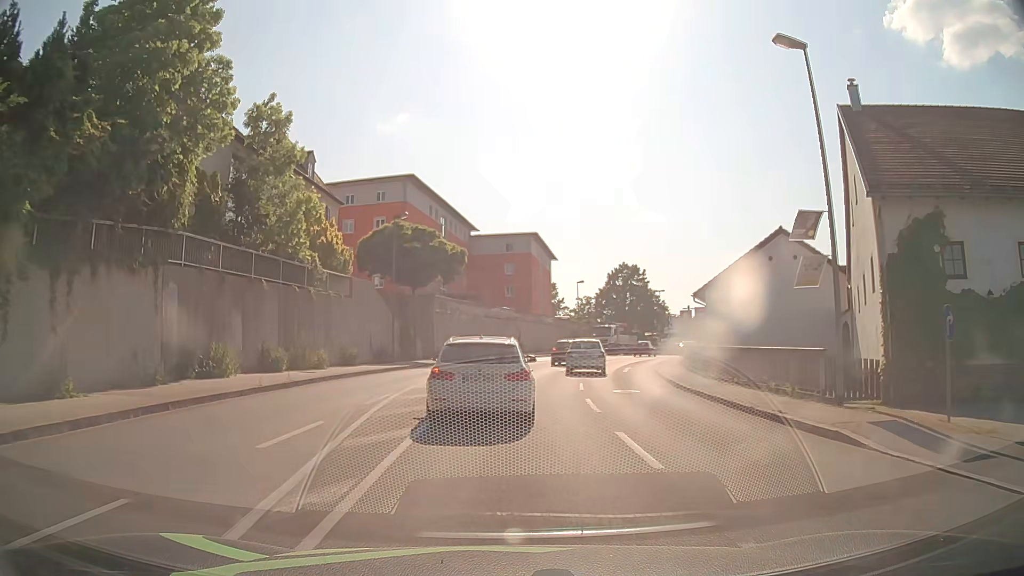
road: tertiary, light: Day
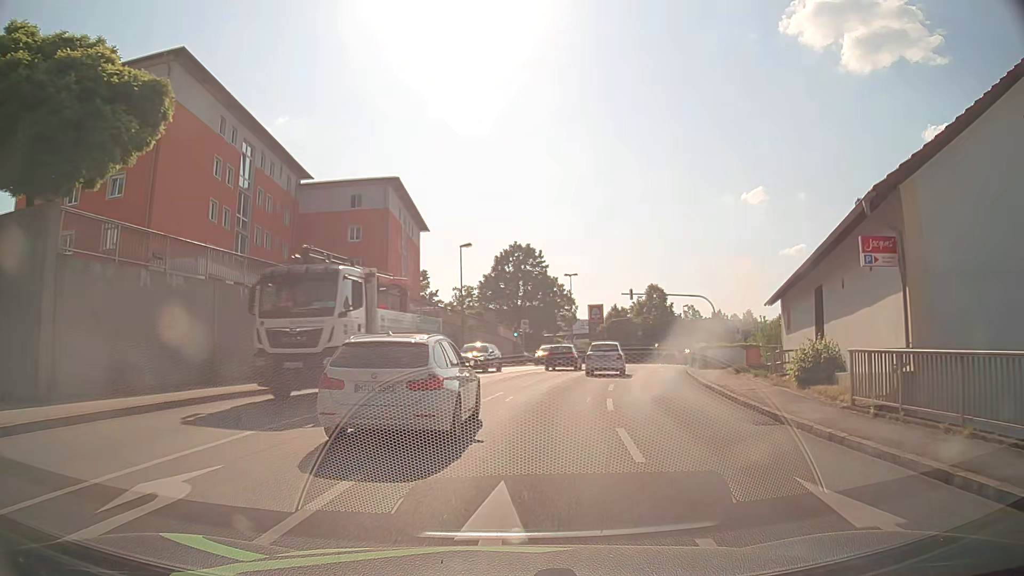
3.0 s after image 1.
(+2.3, +30.0) m; +11°
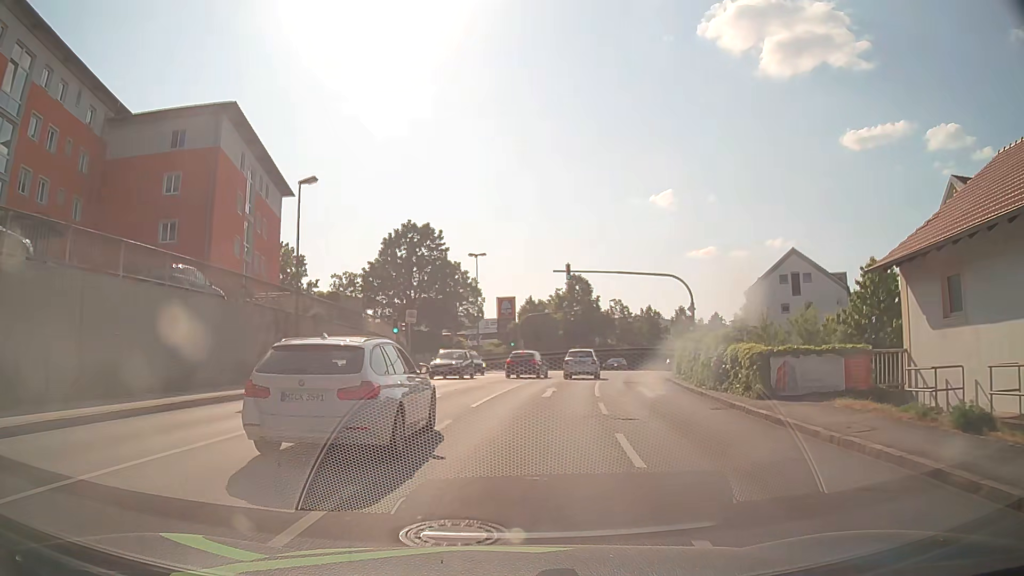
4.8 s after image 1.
(+1.4, +18.1) m; +8°
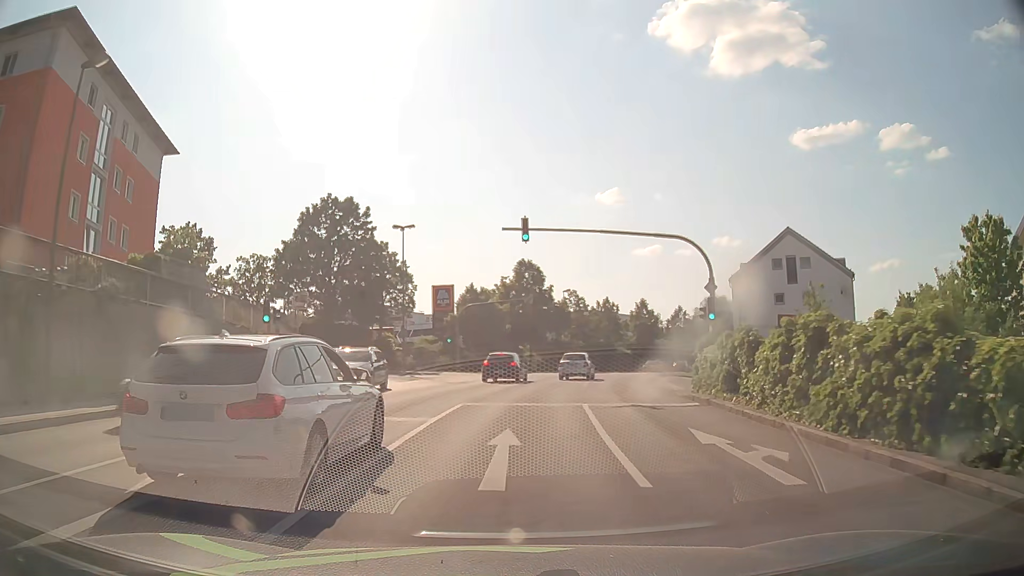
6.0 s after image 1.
(+0.6, +12.8) m; +5°
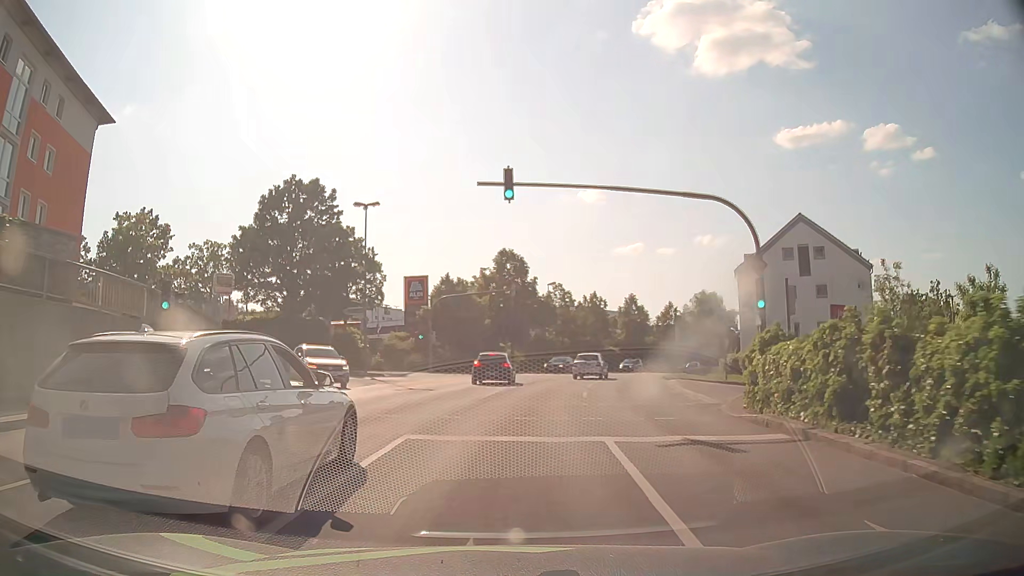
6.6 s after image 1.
(+0.1, +6.7) m; +2°
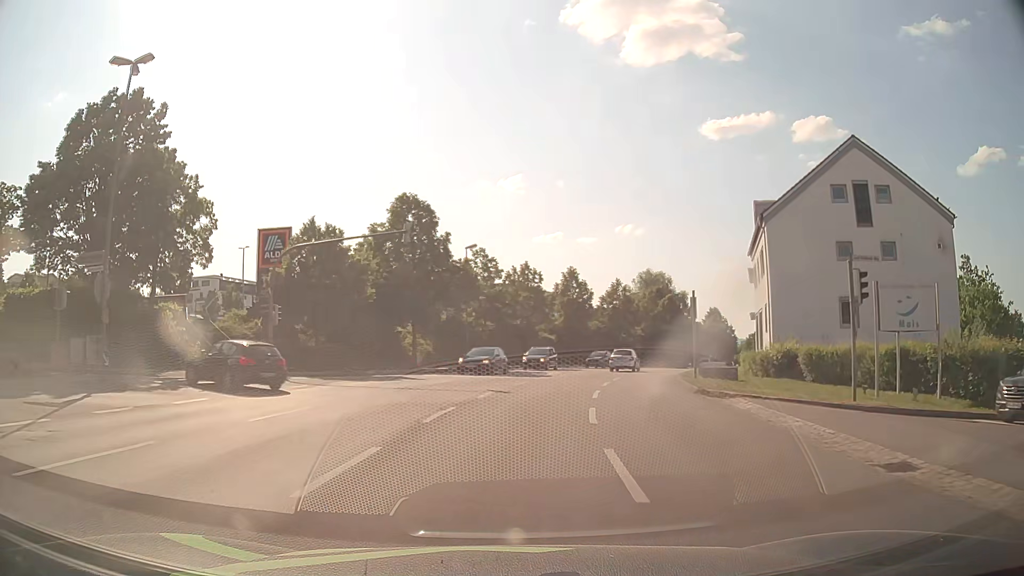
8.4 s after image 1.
(+1.1, +21.1) m; +7°
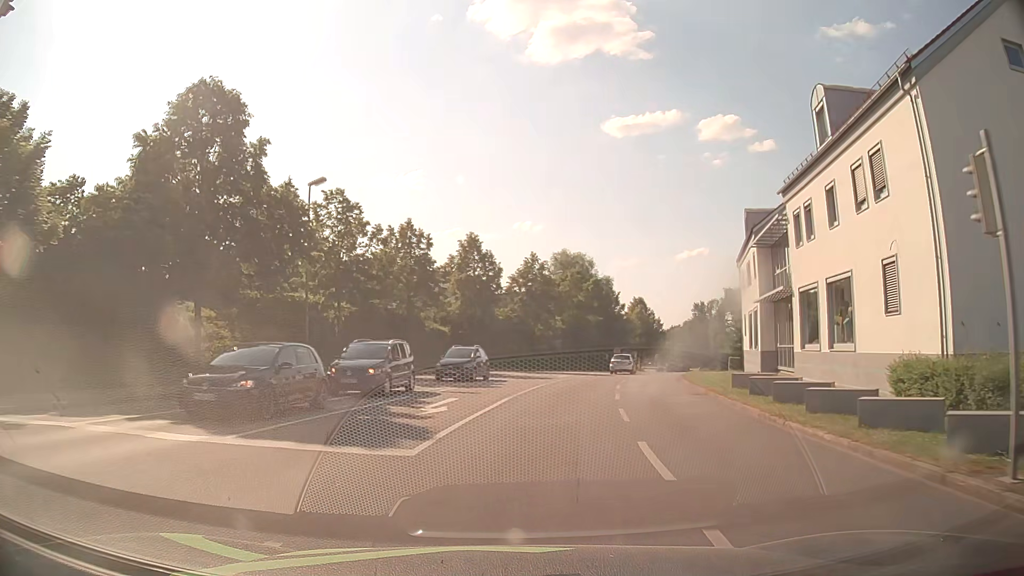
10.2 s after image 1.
(+1.5, +22.0) m; +9°
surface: asphalt
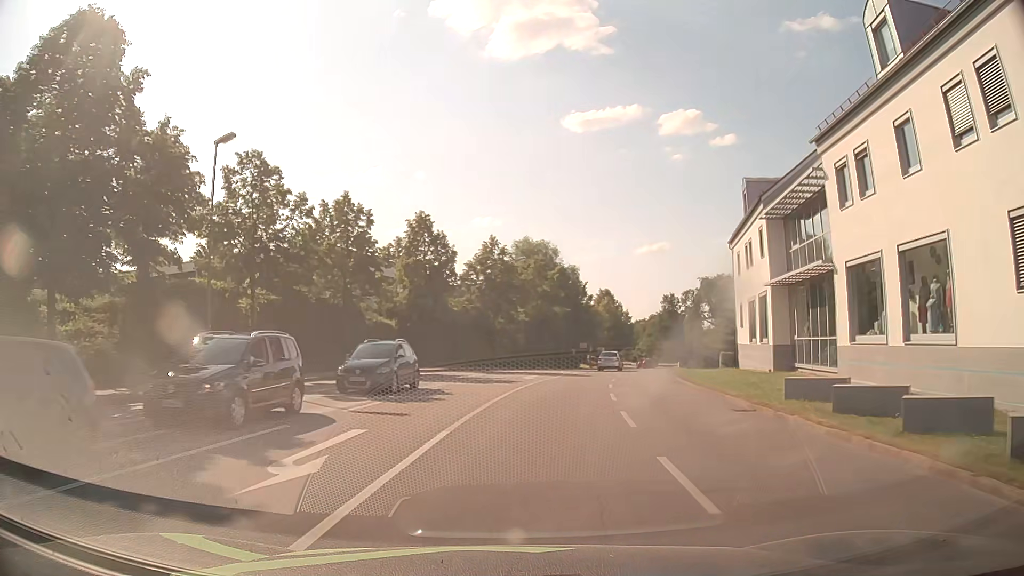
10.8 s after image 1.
(+0.3, +7.7) m; +3°
(0, +10) (+1, +20) (+3, +30) (+5, +40) (+7, +49) (+10, +59) (+12, +69) (+15, +78) (+18, +88) (+21, +97) m
